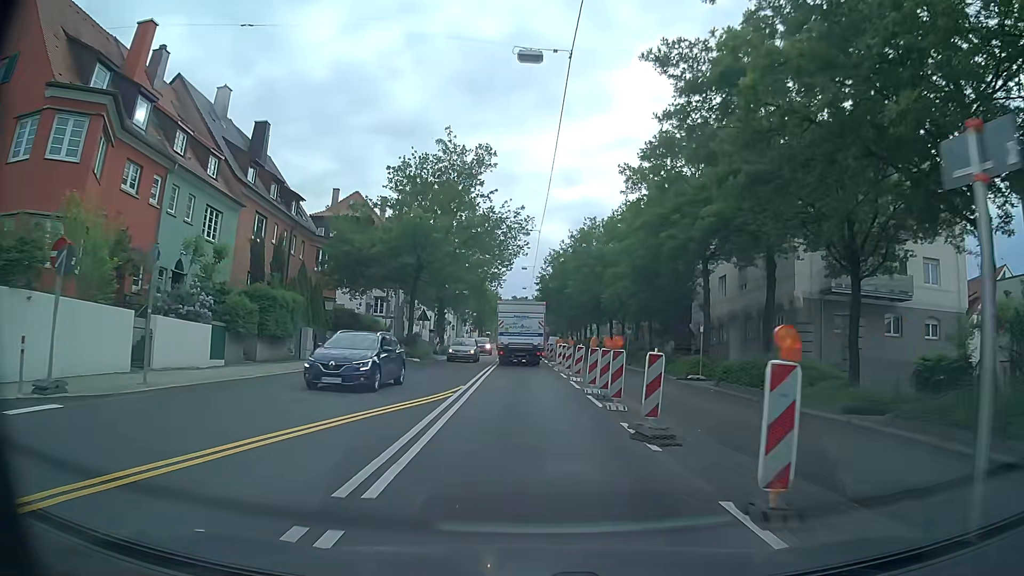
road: secondary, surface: asphalt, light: Day
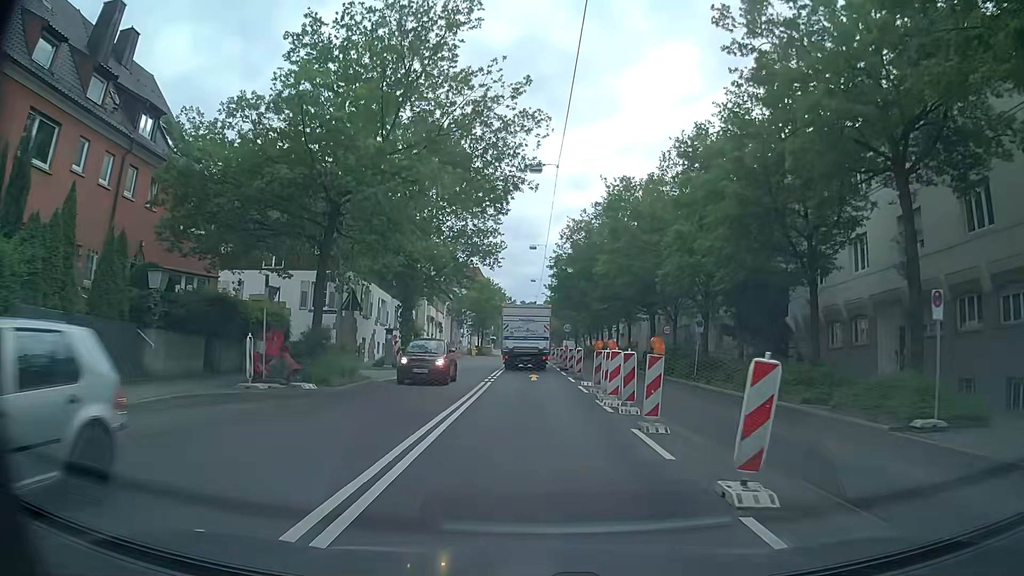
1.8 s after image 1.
(0.0, +18.6) m; 0°
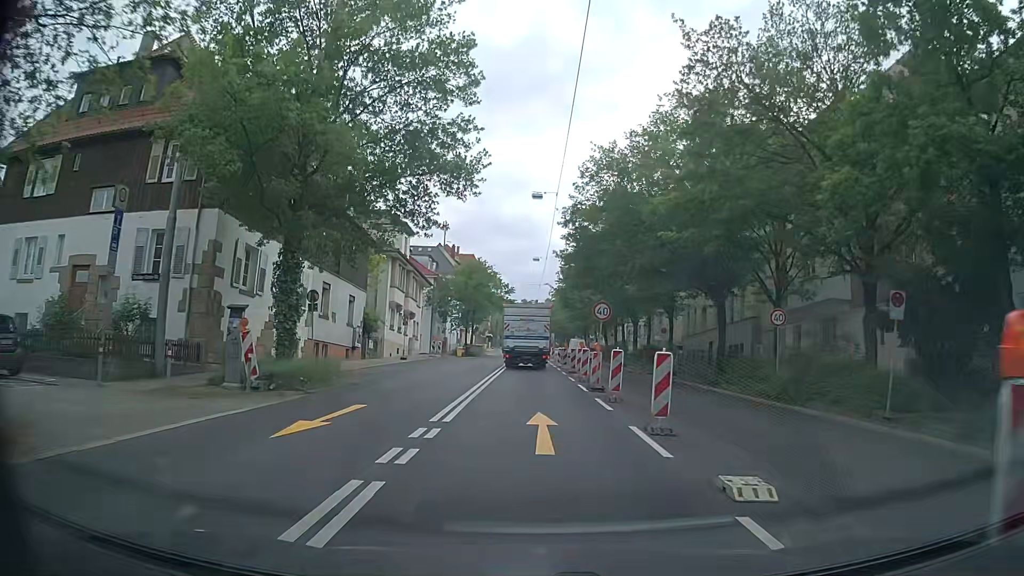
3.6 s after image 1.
(-0.1, +17.9) m; 0°
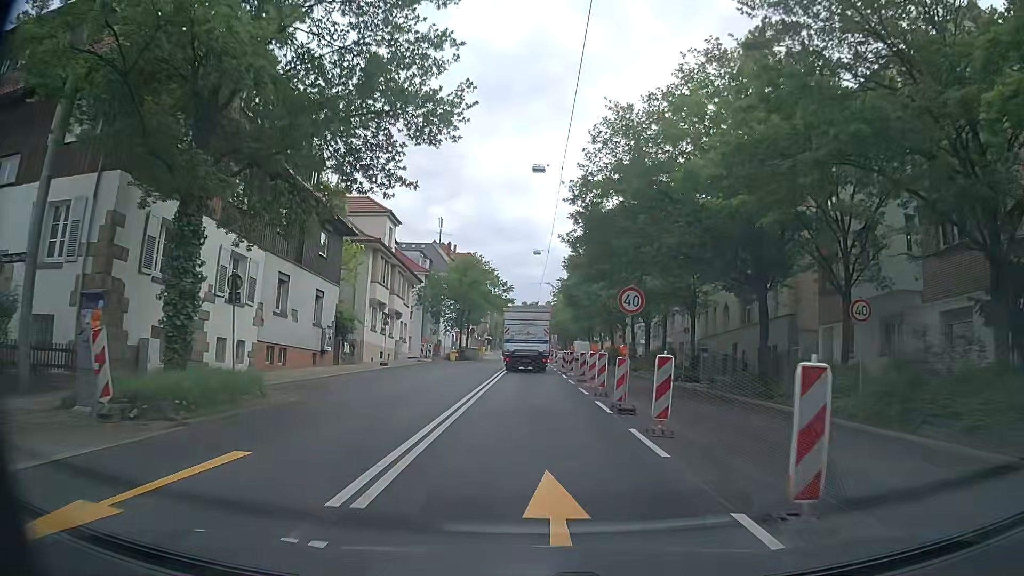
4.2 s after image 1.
(0.0, +5.9) m; -1°
